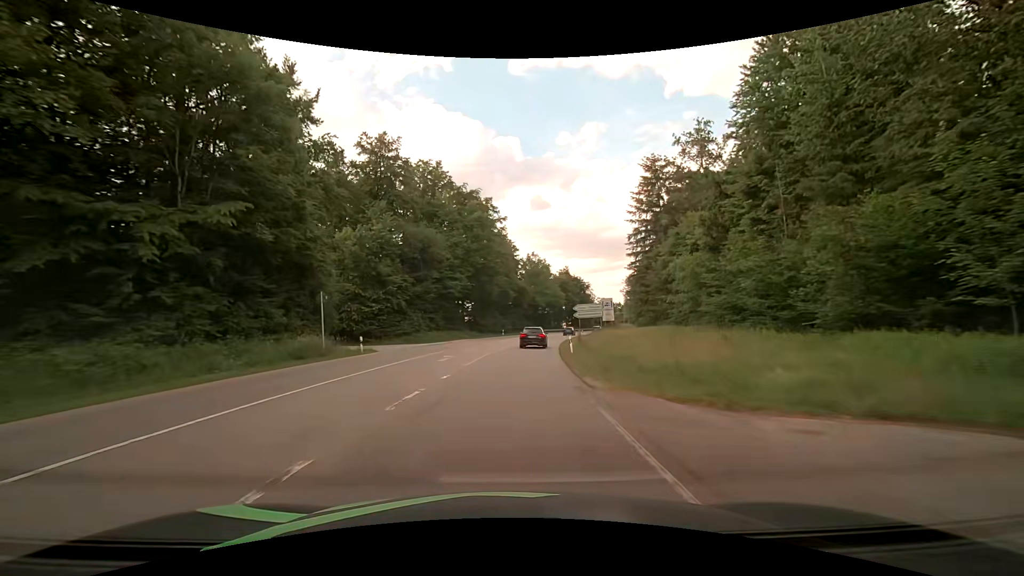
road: secondary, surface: asphalt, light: Day
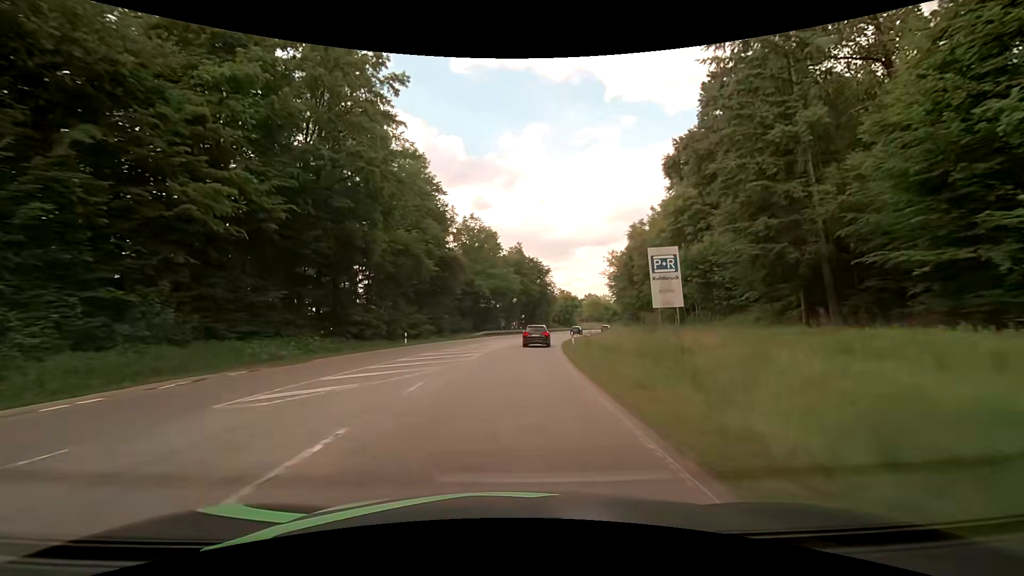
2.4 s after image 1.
(+2.6, +43.1) m; +7°
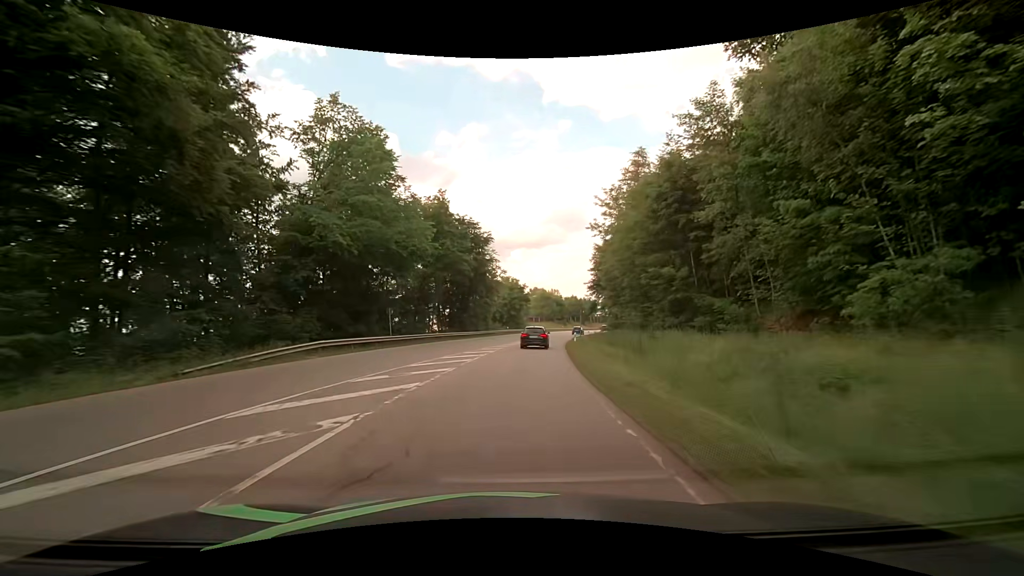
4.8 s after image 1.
(+2.7, +42.2) m; +8°
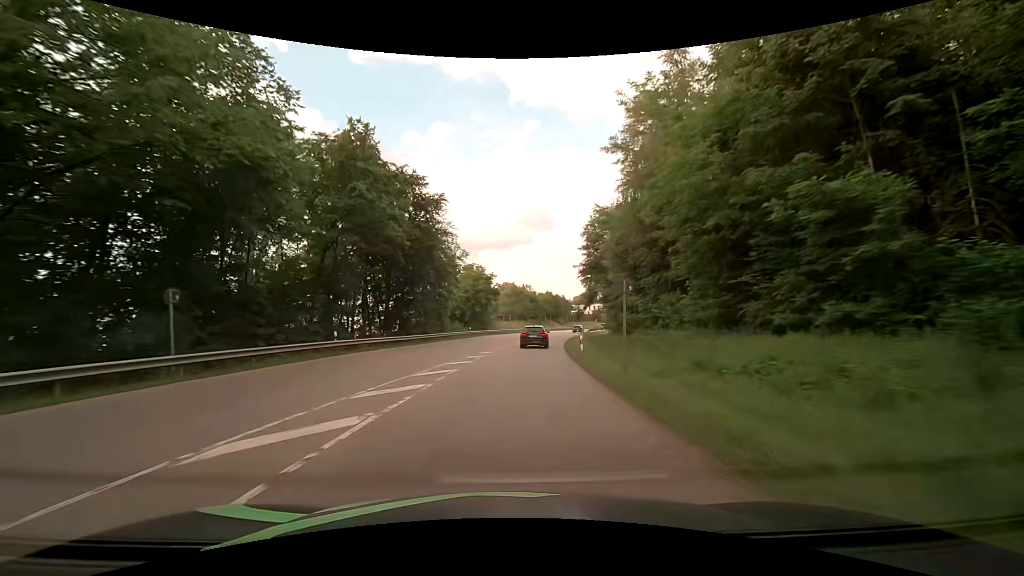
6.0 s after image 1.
(+0.6, +21.1) m; +3°
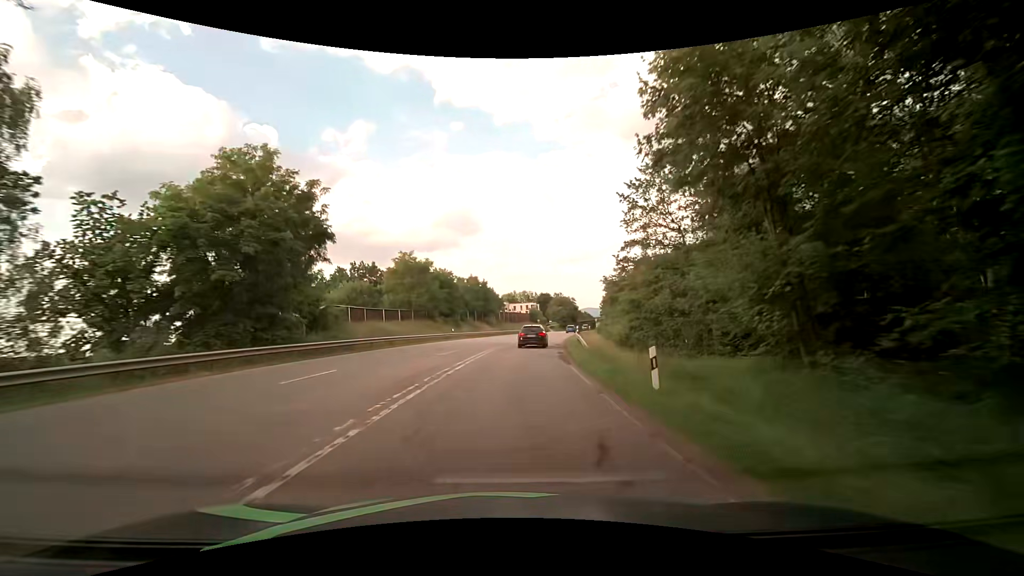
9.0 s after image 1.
(+4.3, +52.4) m; +9°
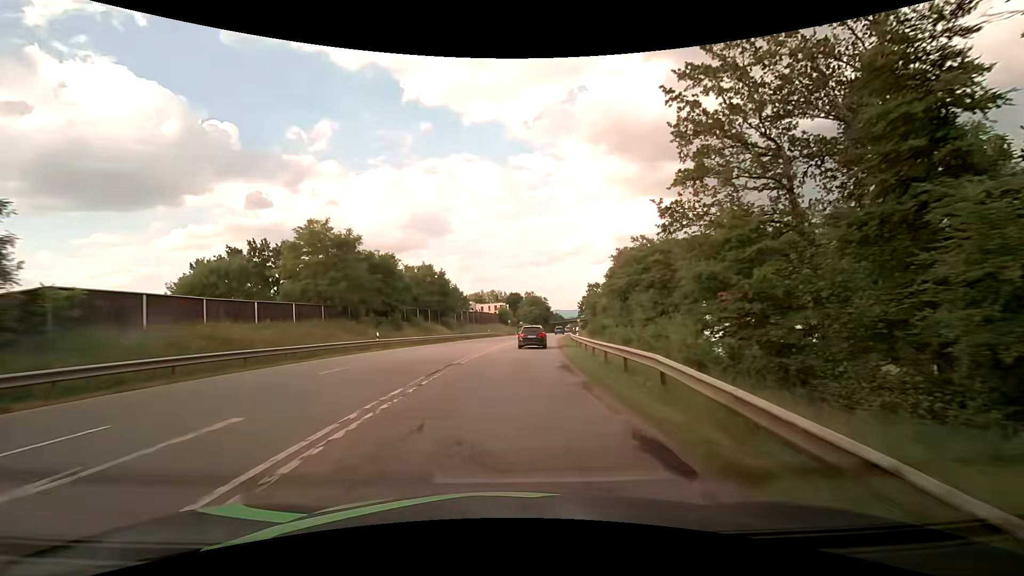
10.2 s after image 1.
(+0.7, +20.9) m; +4°
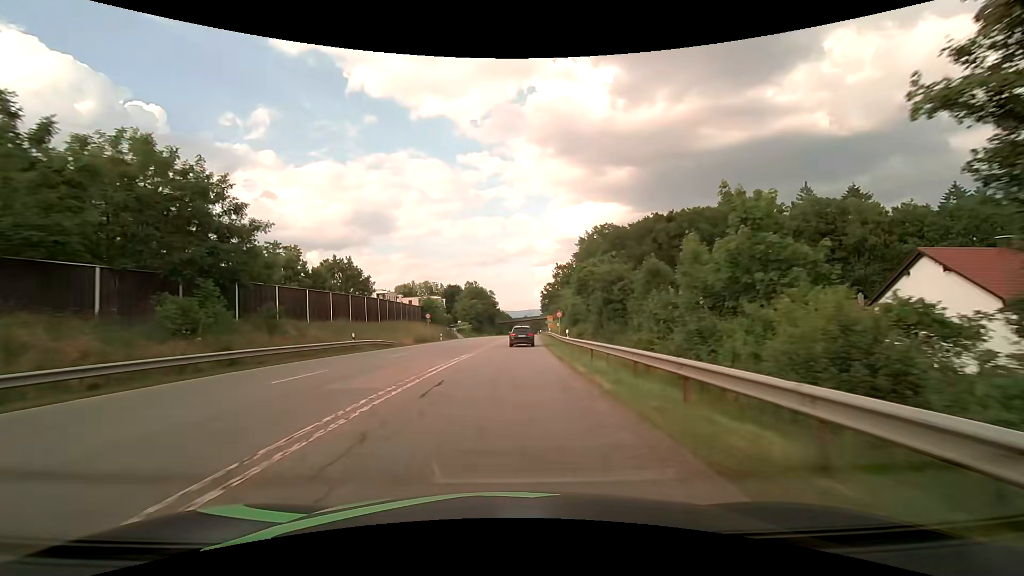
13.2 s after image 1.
(+3.1, +49.5) m; +7°
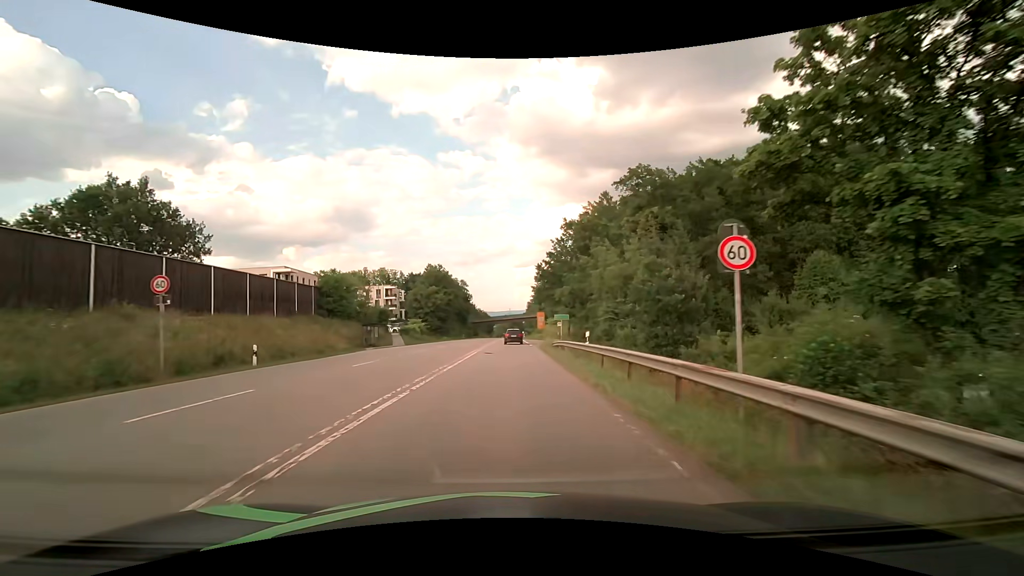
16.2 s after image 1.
(+0.9, +43.4) m; +2°
(0, +10) (0, +20) (0, +30) (0, +40) (0, +50) (0, +60) (+1, +70) (+1, +80) (+1, +90) (+1, +100) m
